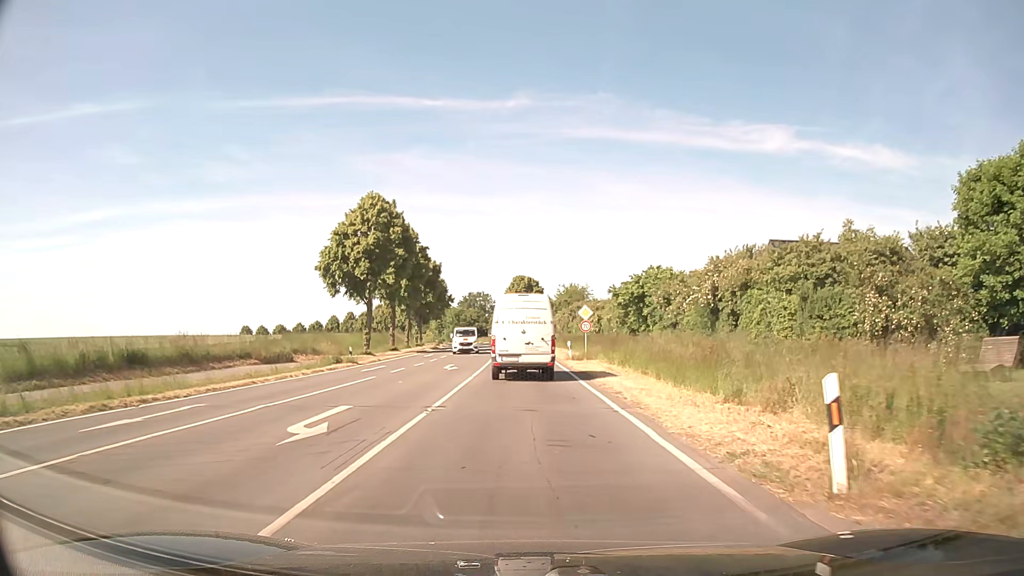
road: secondary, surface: asphalt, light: Day
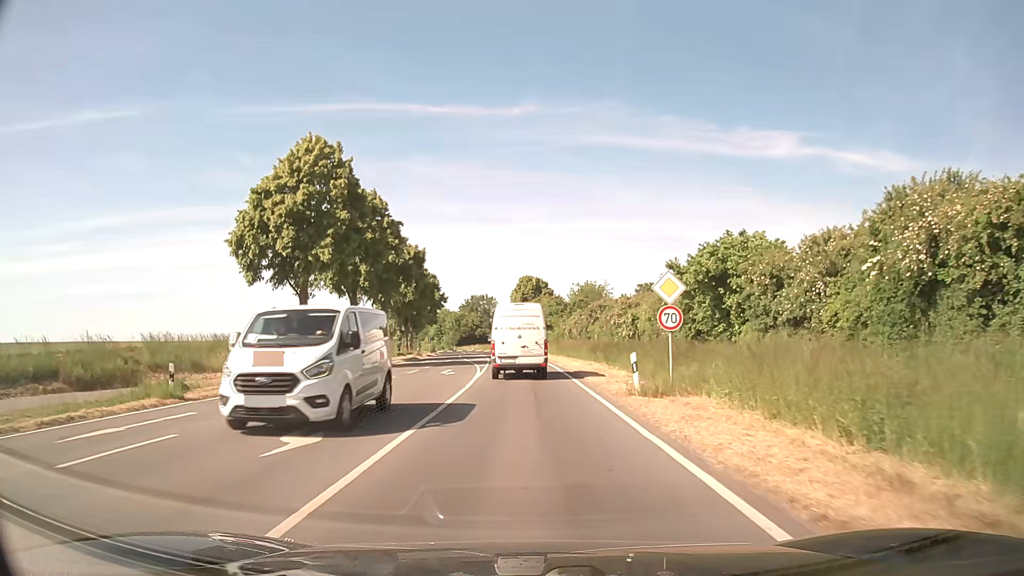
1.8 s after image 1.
(-0.1, +20.8) m; -1°
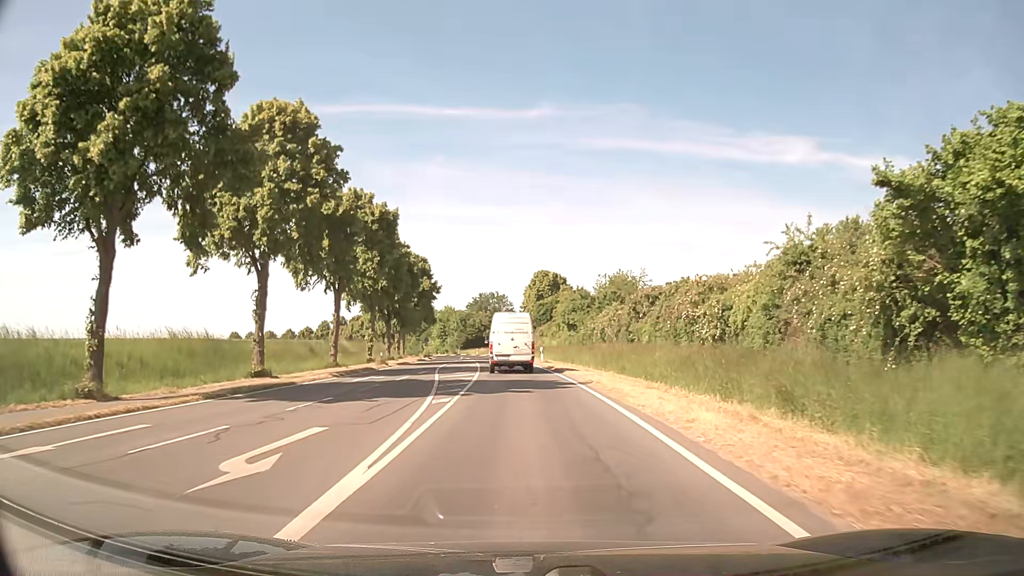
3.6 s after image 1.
(-0.2, +22.9) m; -1°
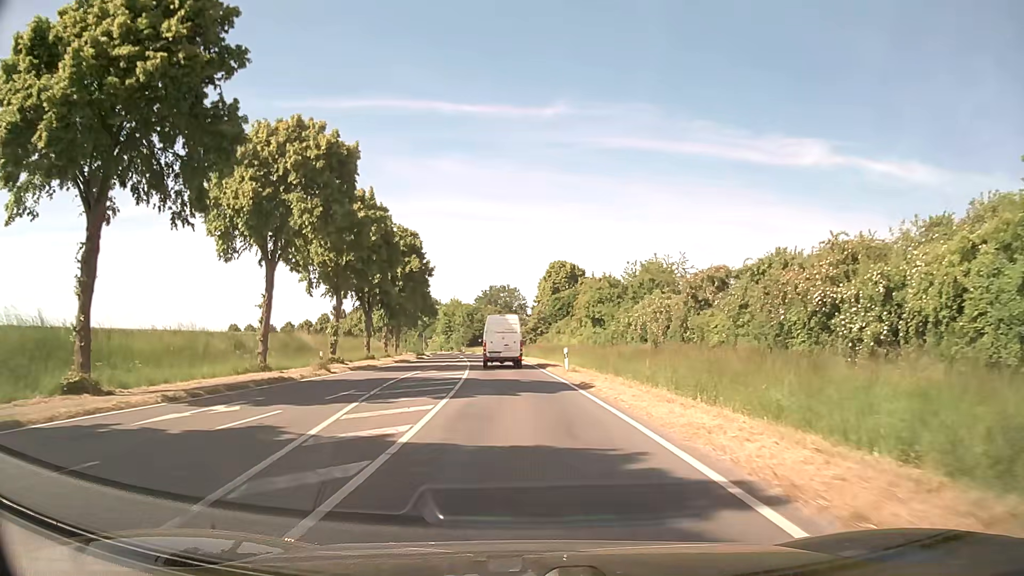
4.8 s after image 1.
(-0.1, +16.2) m; -1°
